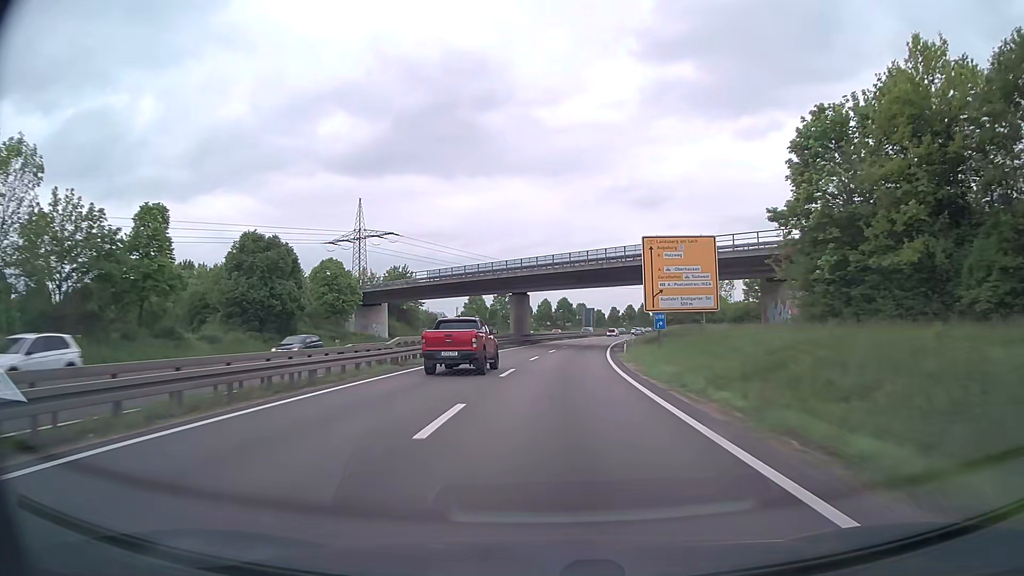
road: trunk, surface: asphalt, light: Day
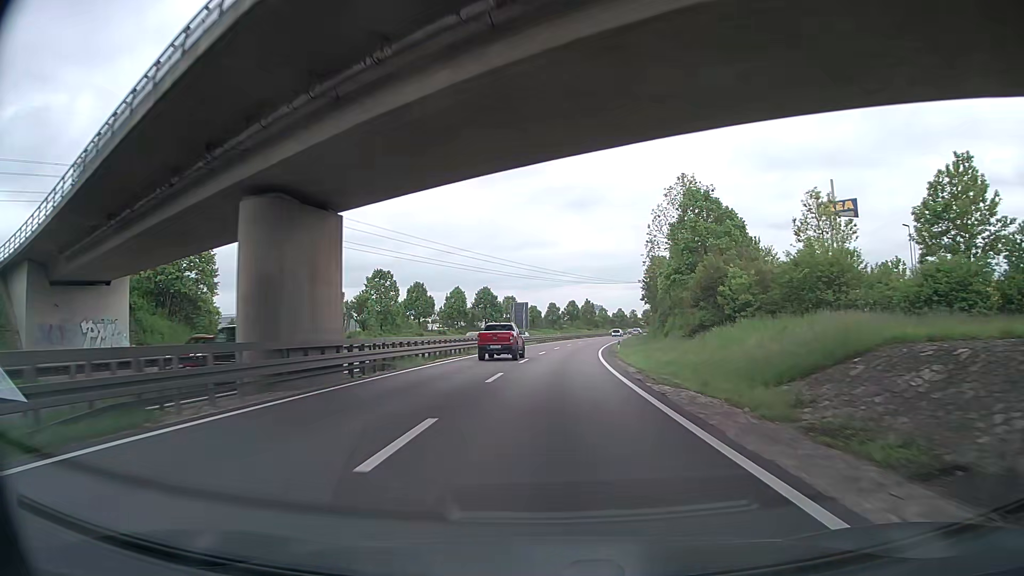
(+2.7, +49.8) m; +6°
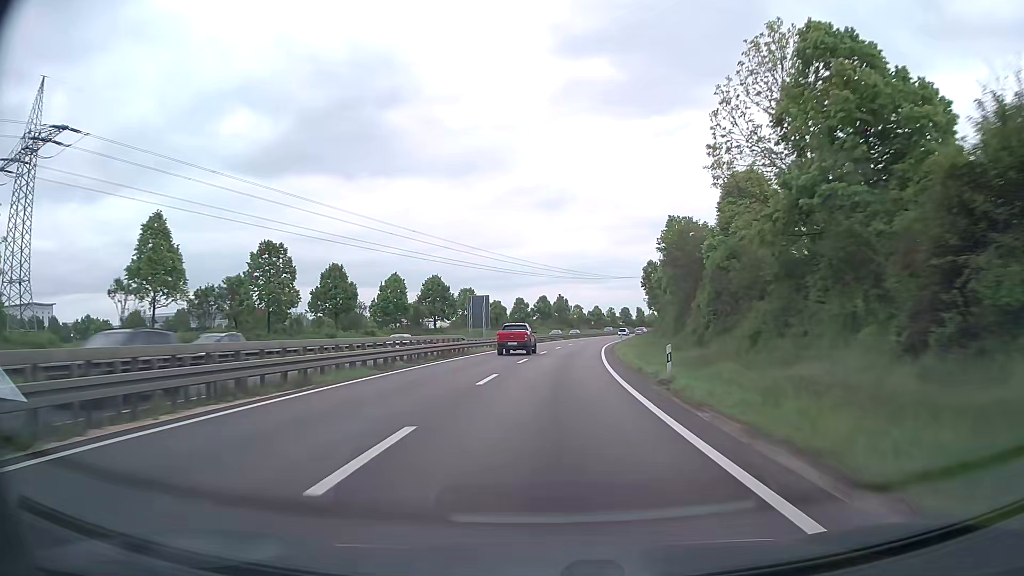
(+0.6, +24.9) m; +3°
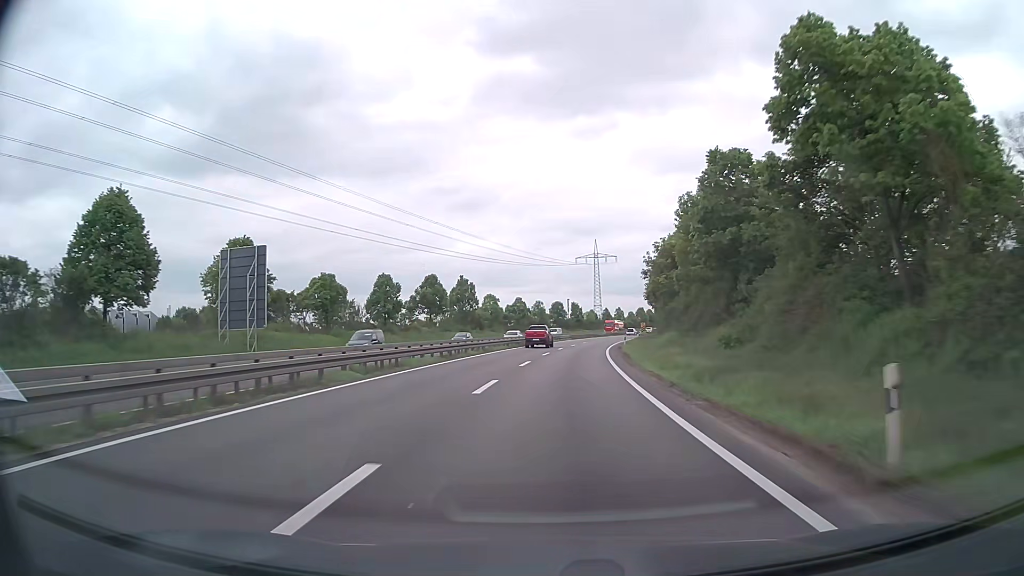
(+2.8, +62.3) m; +6°
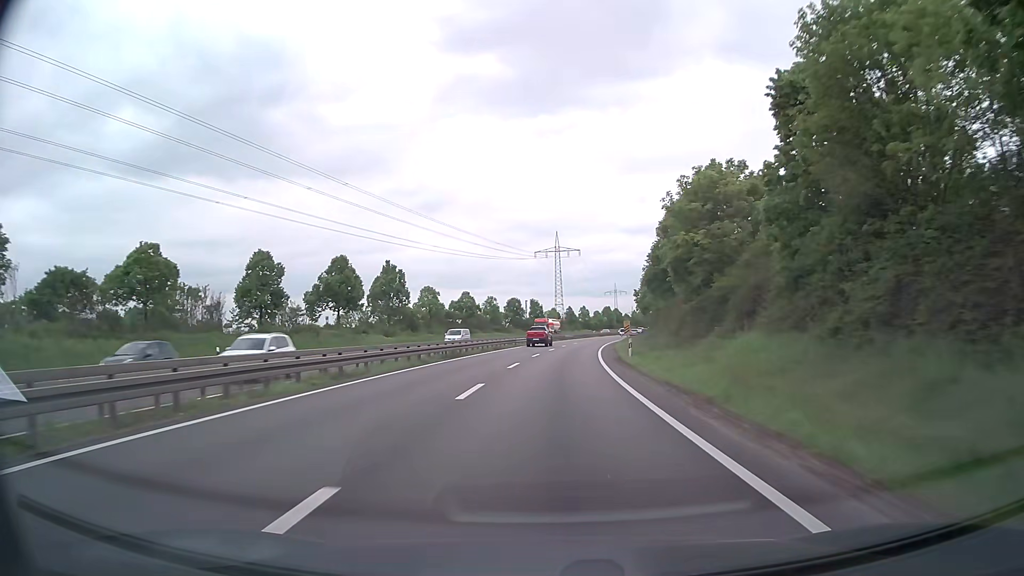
(+0.9, +24.9) m; +4°
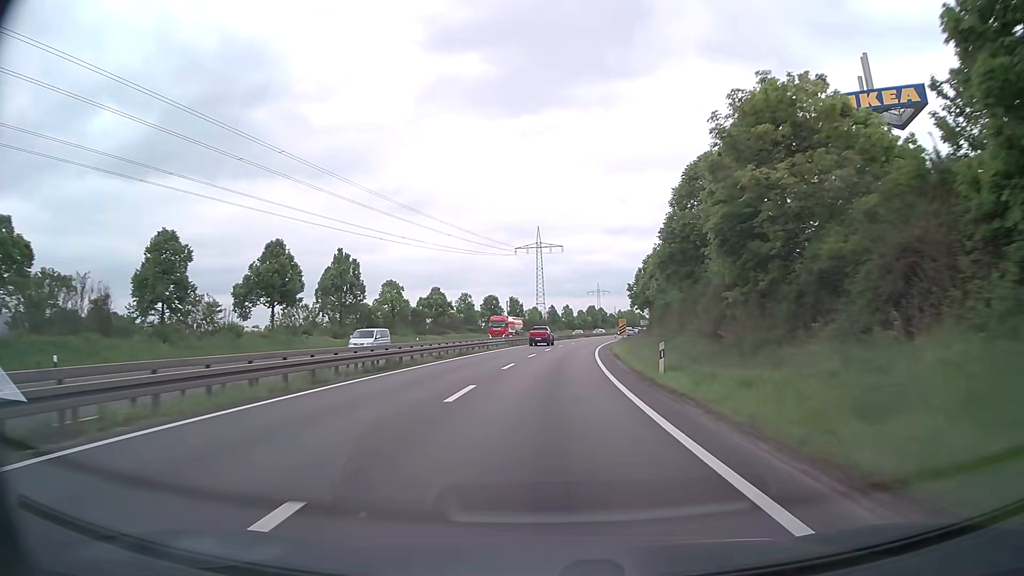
(+0.2, +12.5) m; +1°
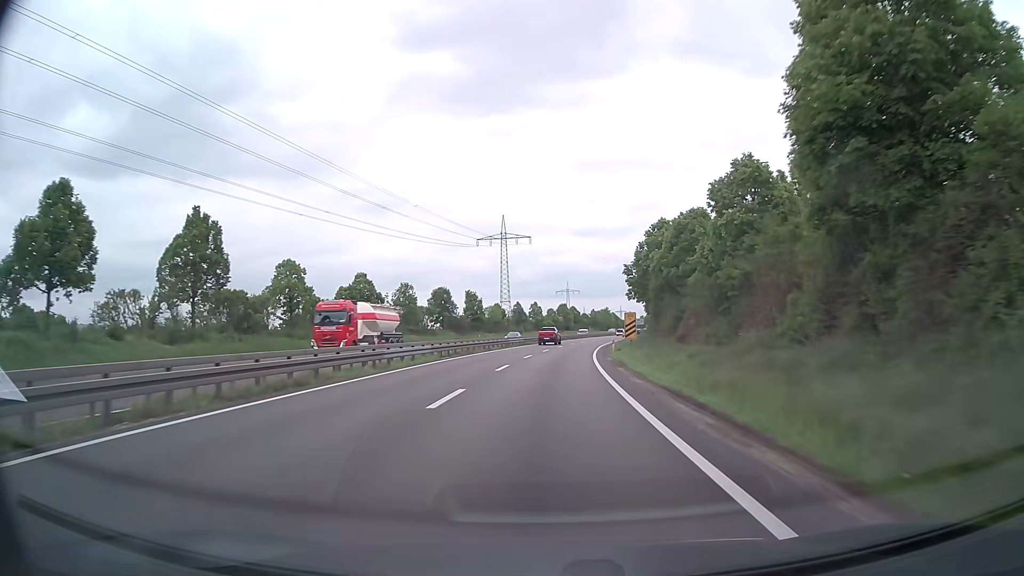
(+0.6, +24.9) m; +3°
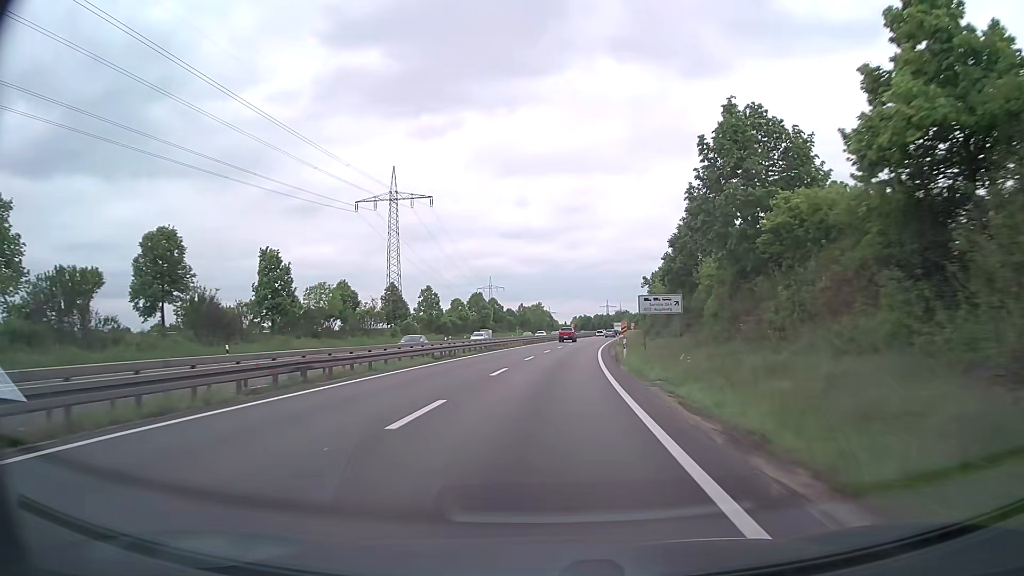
(+3.8, +62.3) m; +7°
(0, +10) (0, +20) (+1, +30) (+1, +40) (+2, +50) (+3, +60) (+4, +70) (+5, +80) (+6, +90) (+8, +100) m
